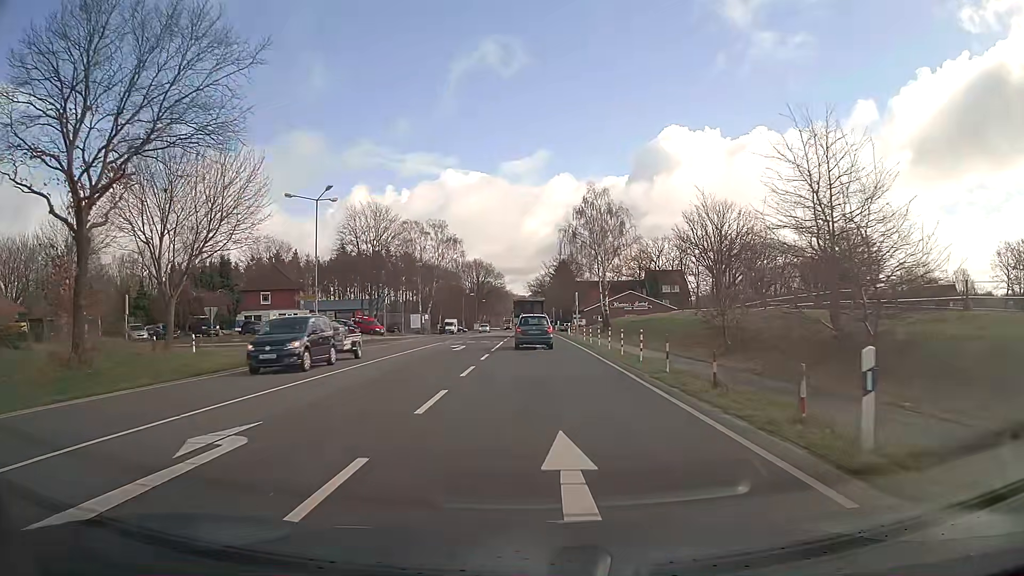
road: primary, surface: asphalt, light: Day
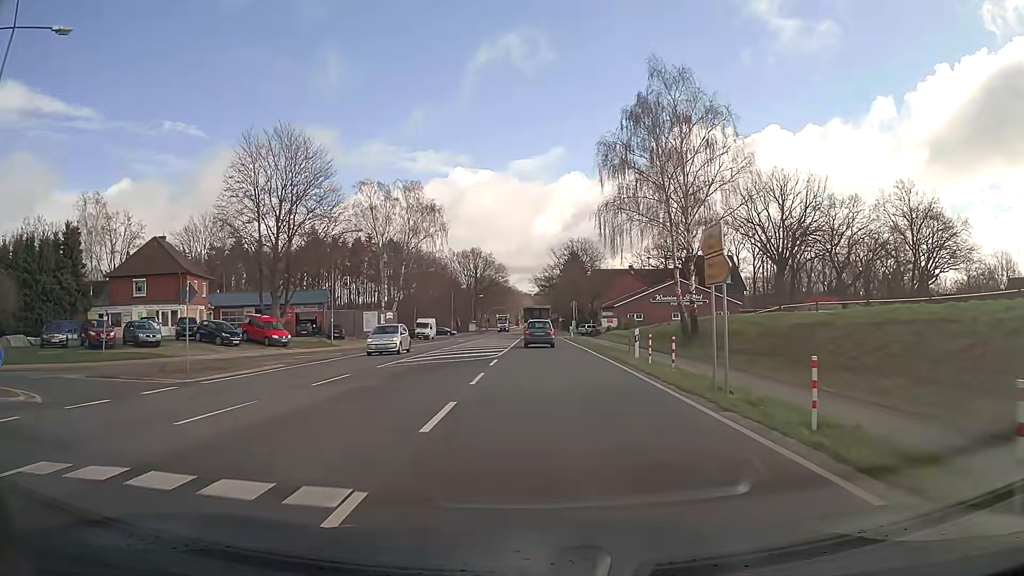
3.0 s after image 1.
(-0.3, +33.5) m; -1°
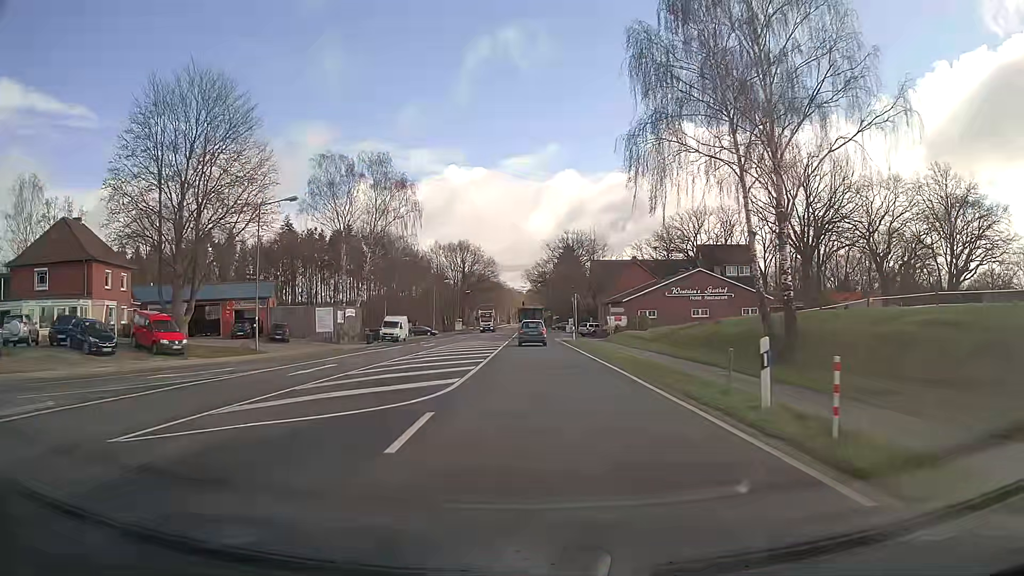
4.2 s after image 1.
(+0.1, +13.9) m; +1°
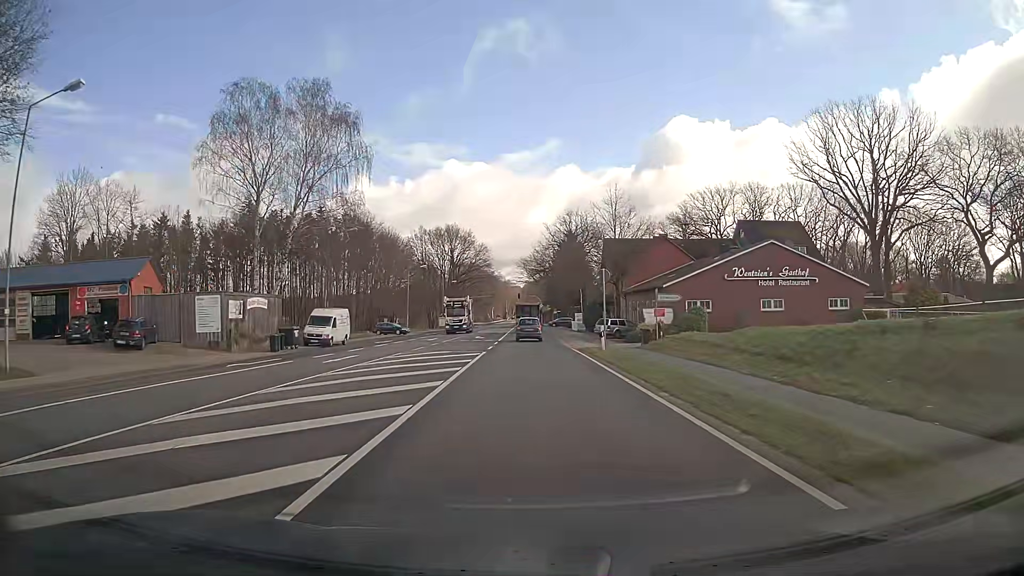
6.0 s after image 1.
(+0.1, +21.9) m; 0°
(0, +10) (0, +20) (0, +30) (0, +40) (0, +50) (0, +60) (0, +70) (0, +80) (-1, +90) (-1, +100) m
